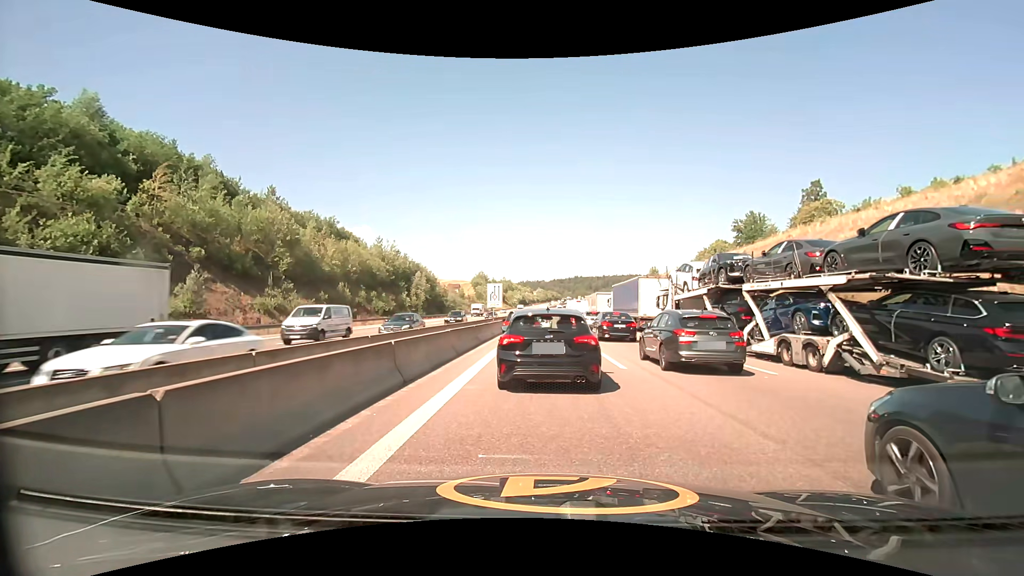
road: motorway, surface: asphalt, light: Day
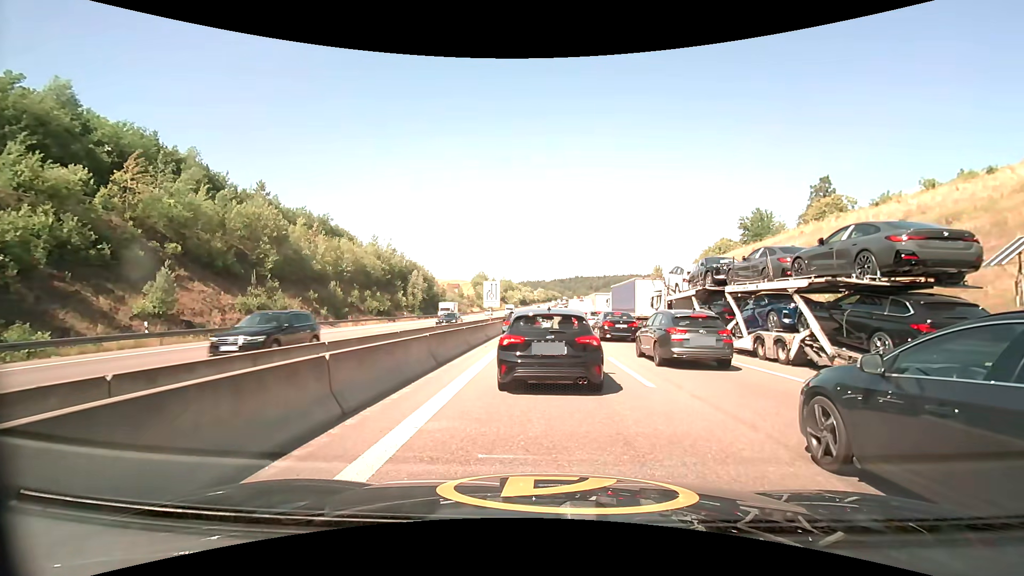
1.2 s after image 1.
(0.0, +3.0) m; -1°
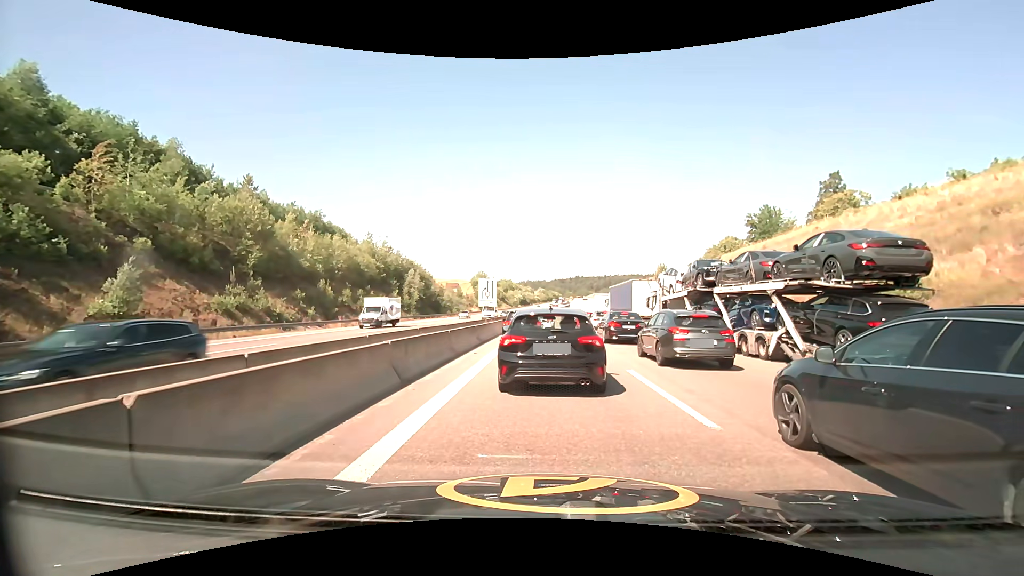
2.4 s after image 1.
(0.0, +3.3) m; 0°
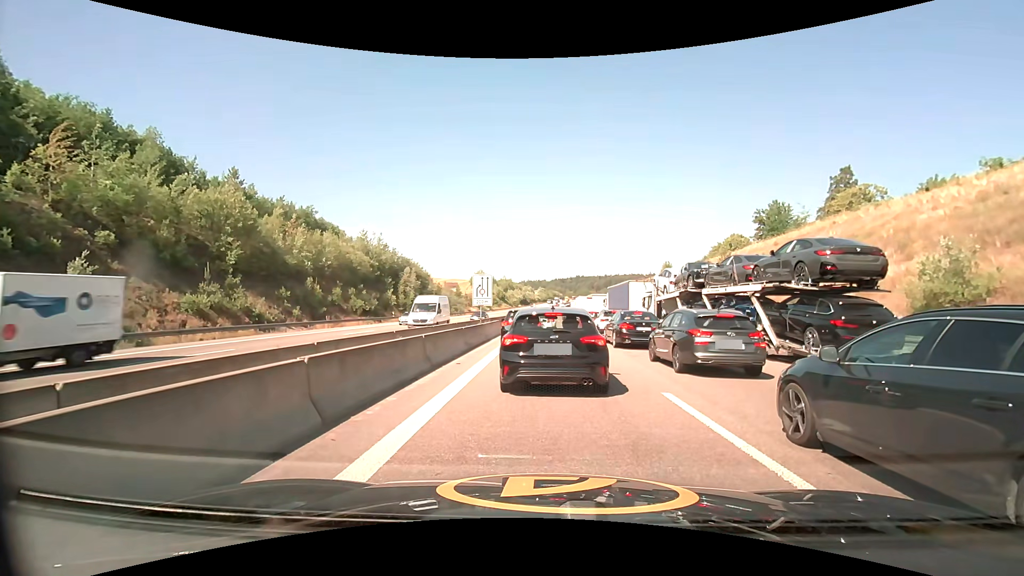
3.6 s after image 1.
(0.0, +3.4) m; 0°
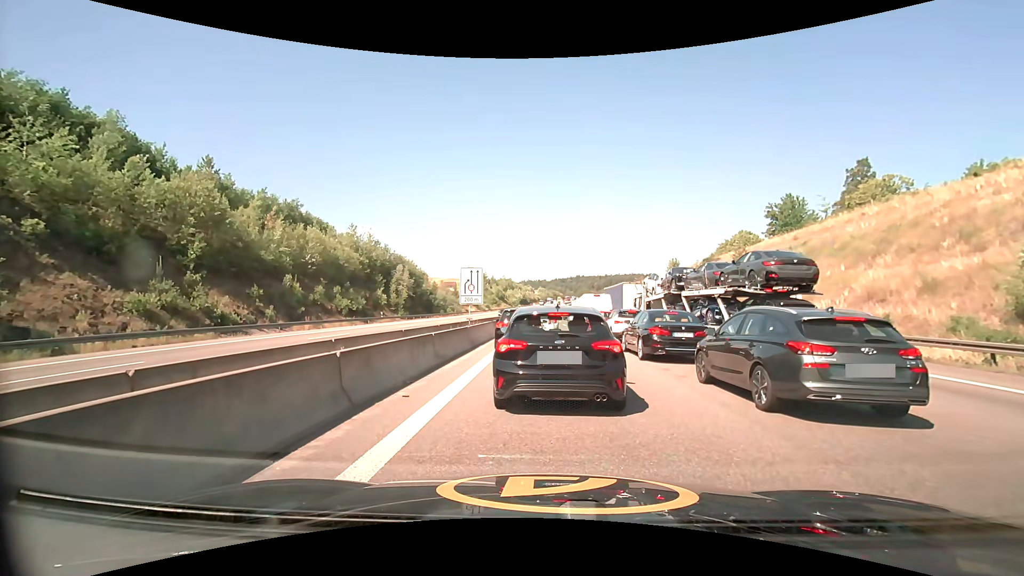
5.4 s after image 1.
(0.0, +5.0) m; +1°
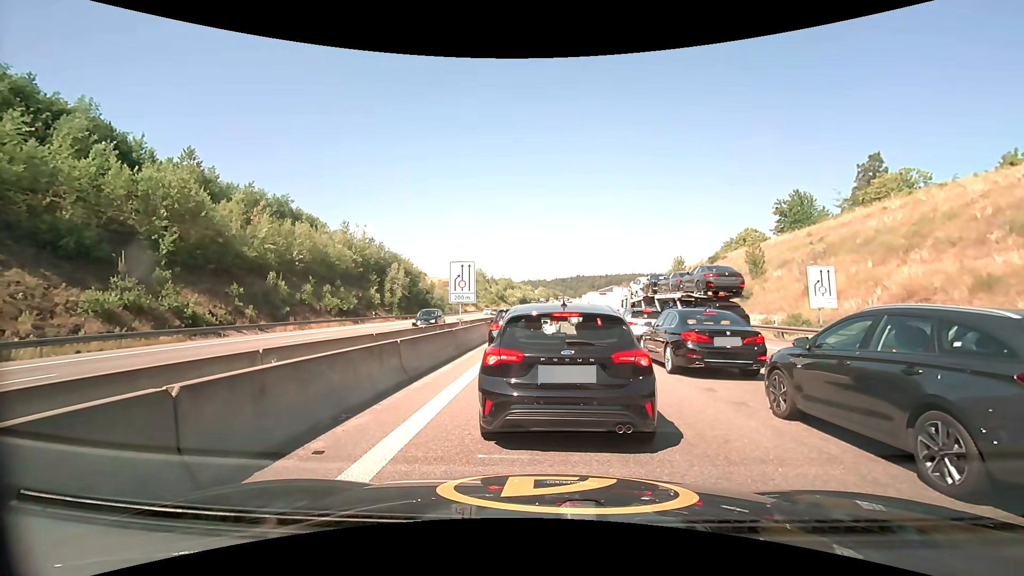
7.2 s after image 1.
(0.0, +3.0) m; -1°
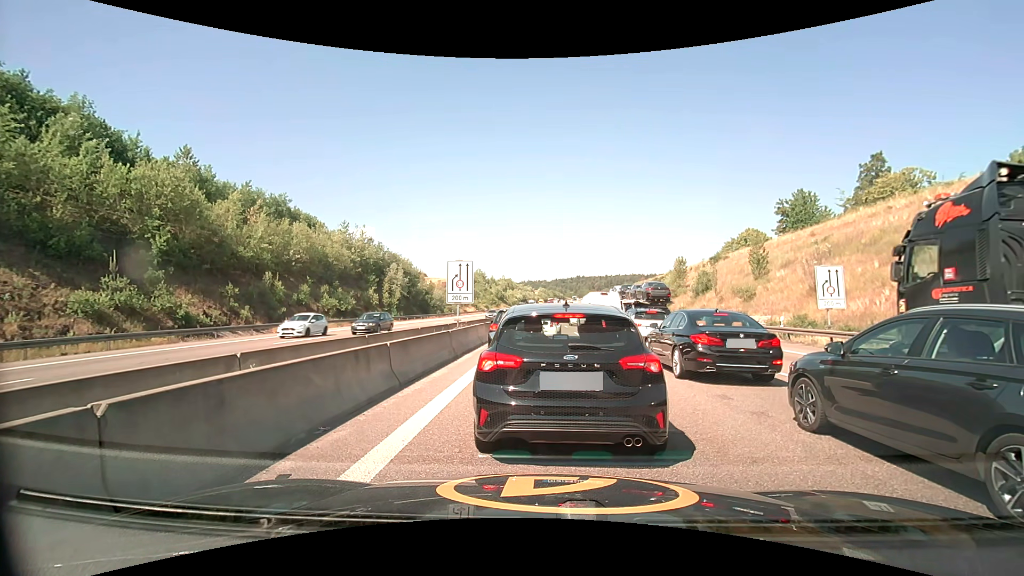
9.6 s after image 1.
(0.0, +0.7) m; 0°
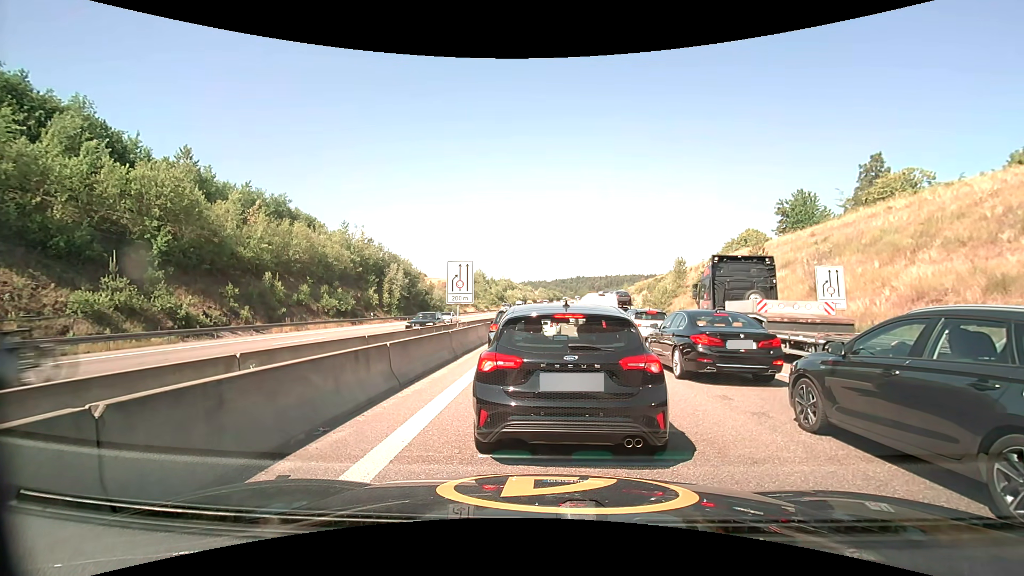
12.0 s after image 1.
(0.0, 0.0) m; 0°
(0, +10) (0, +20) (0, +30) (0, +40) (+1, +50) (+1, +60) (+1, +70) (+1, +80) (+2, +90) (+2, +100) m
